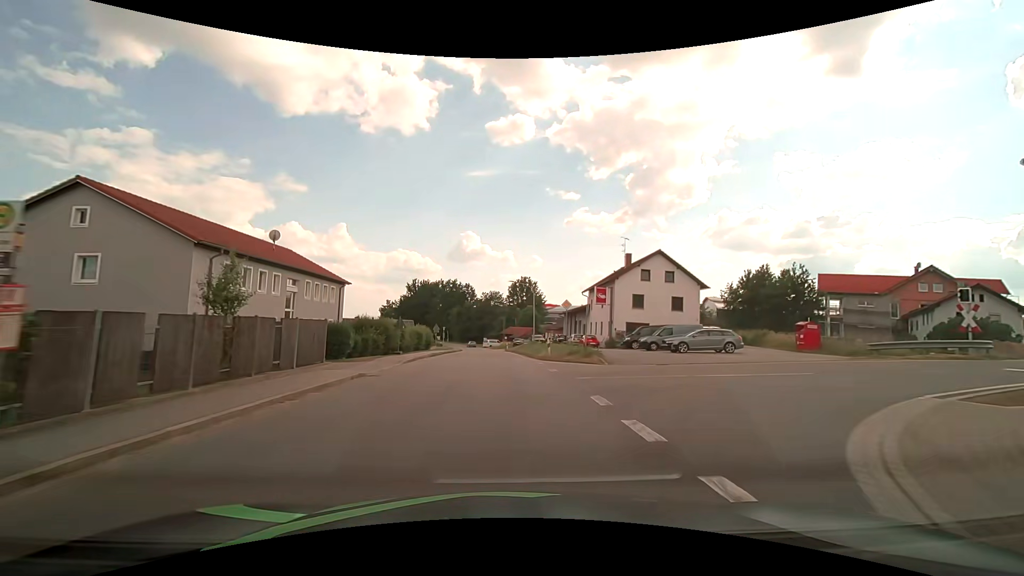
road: tertiary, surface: asphalt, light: Day
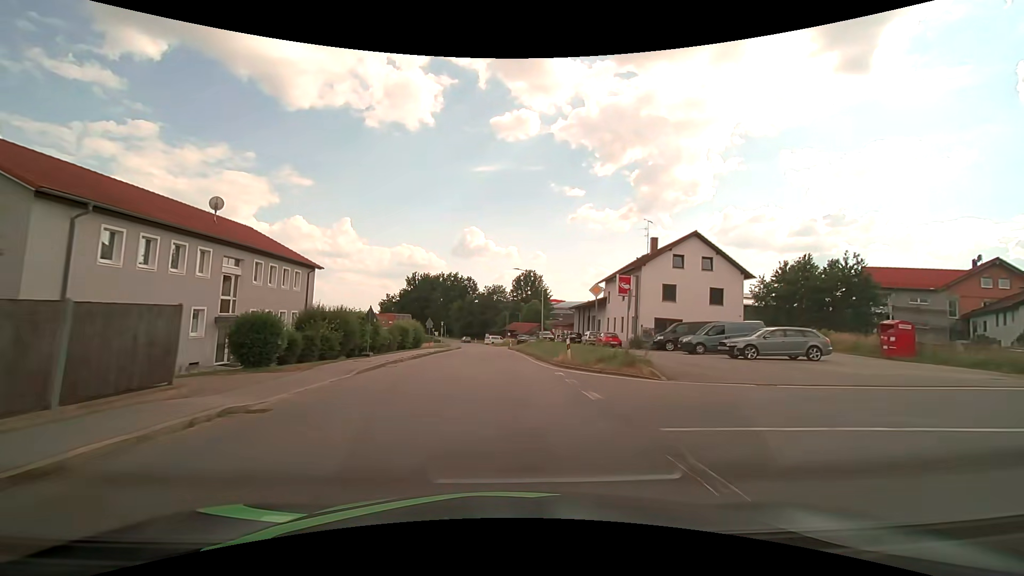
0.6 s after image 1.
(0.0, +8.0) m; 0°
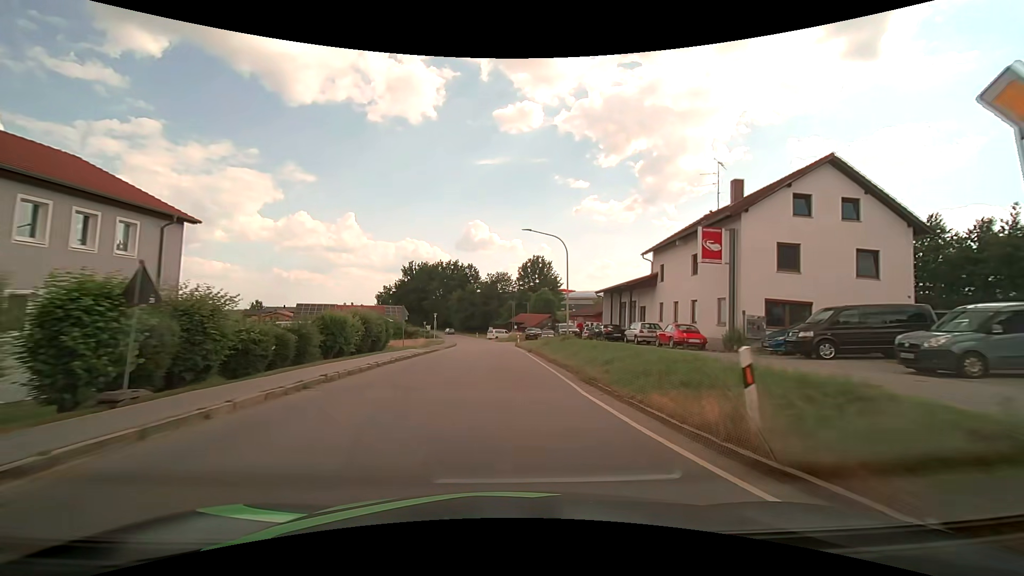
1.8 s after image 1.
(-0.1, +15.9) m; -1°
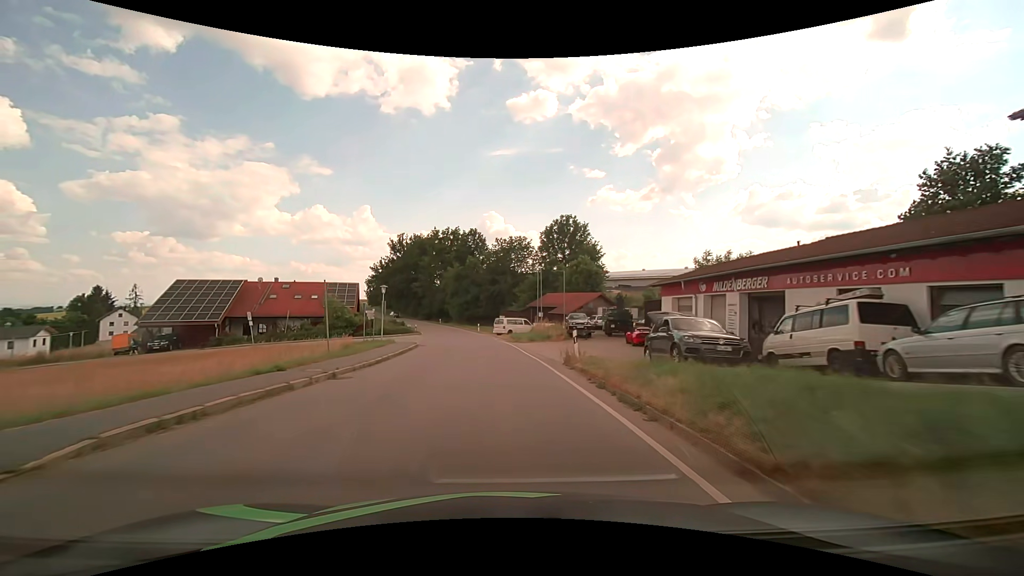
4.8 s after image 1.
(-0.4, +39.8) m; -2°
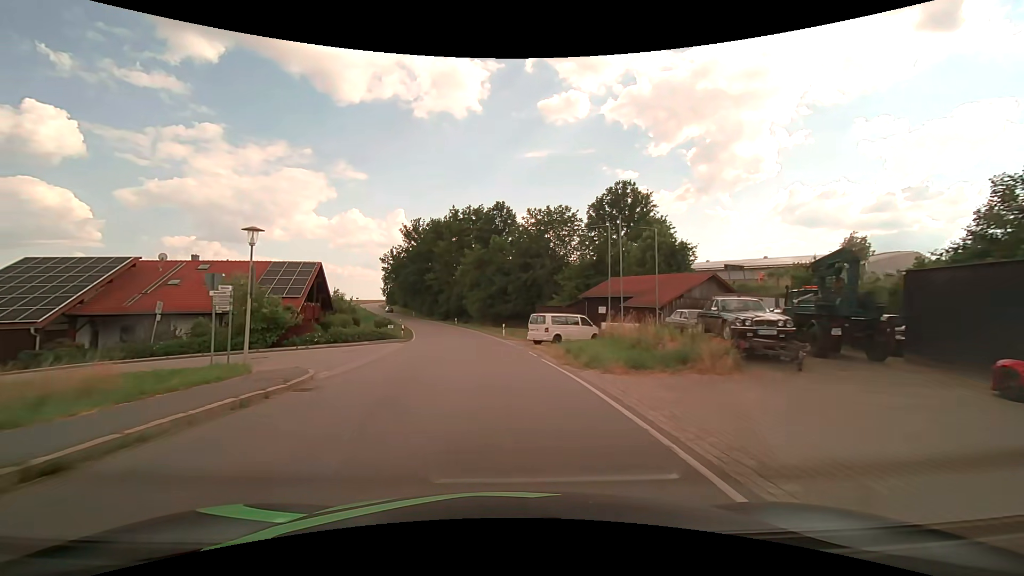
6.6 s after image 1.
(-0.6, +23.6) m; -3°
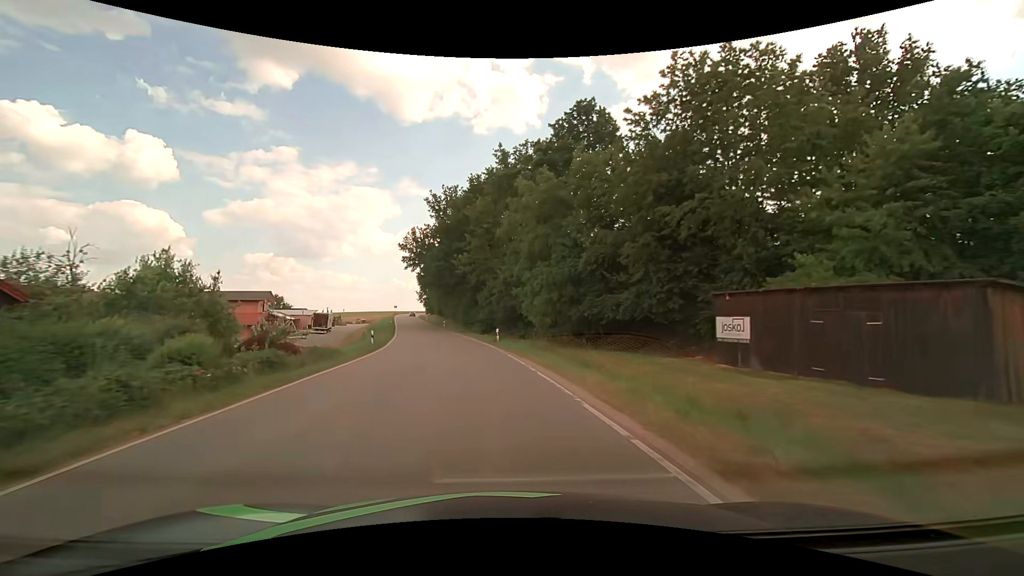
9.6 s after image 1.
(-2.7, +38.7) m; -7°
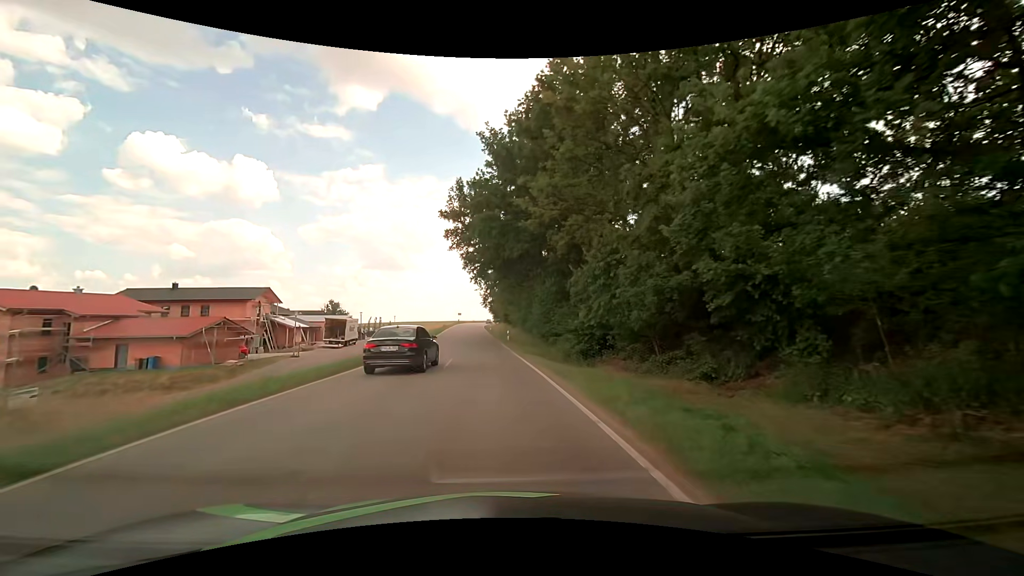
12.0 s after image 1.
(-2.4, +30.6) m; -9°
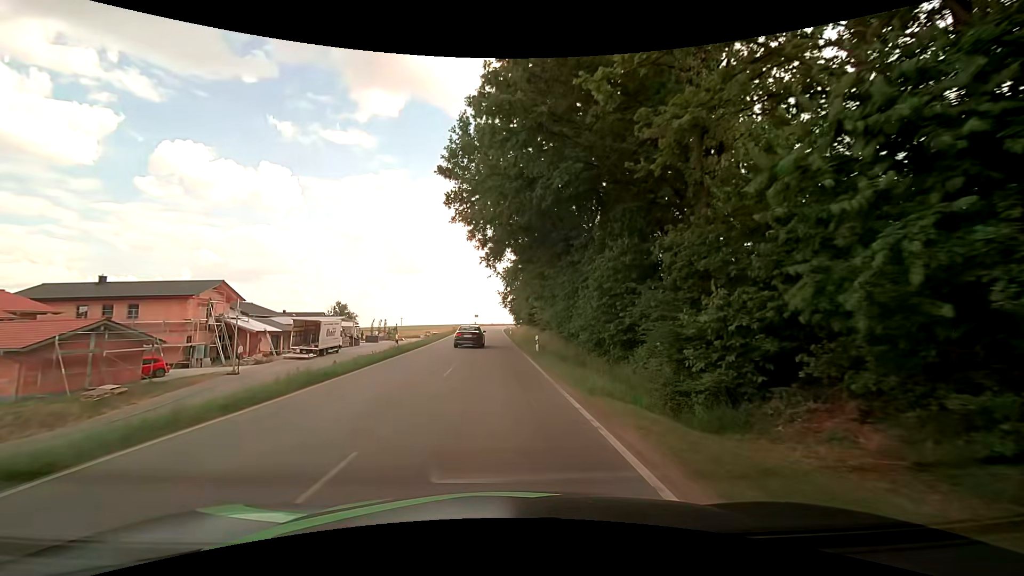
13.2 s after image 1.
(-0.2, +15.3) m; -2°
(0, +10) (-1, +20) (-1, +30) (-2, +40) (-2, +50) (-2, +60) (-3, +70) (-3, +80) (-3, +90) (-4, +100) m
